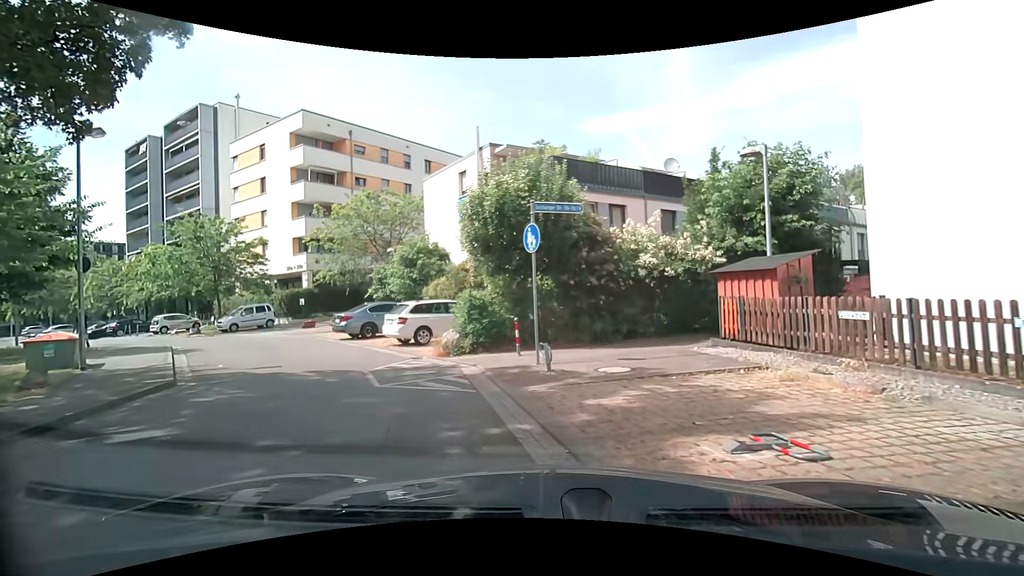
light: Day
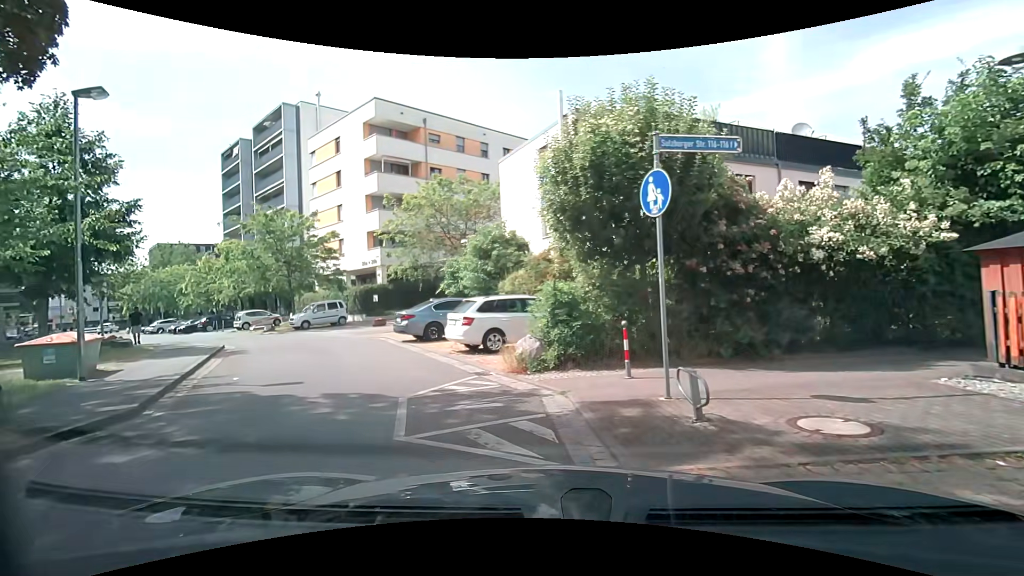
(-0.2, +3.7) m; -8°
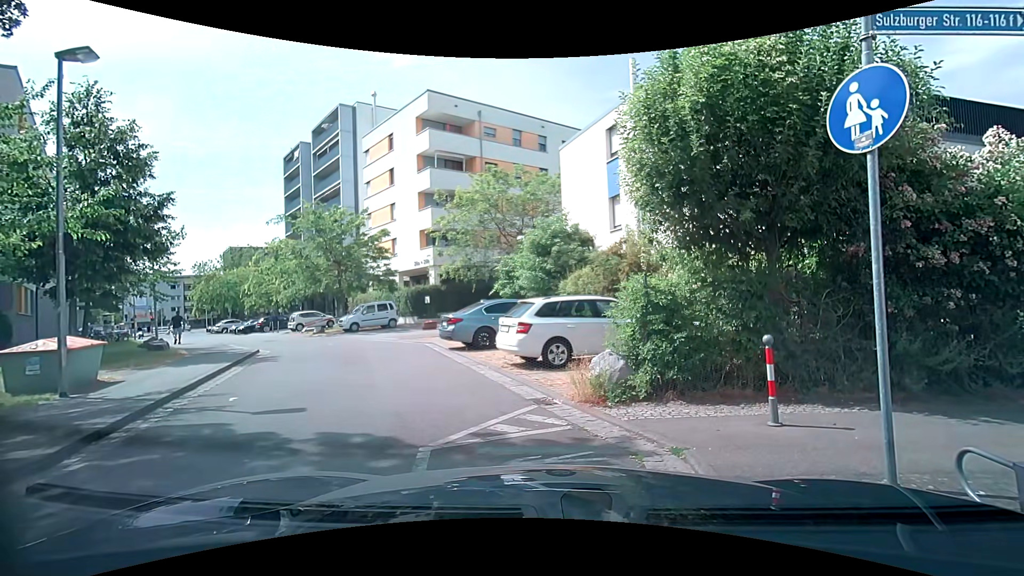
(-0.1, +2.4) m; -5°
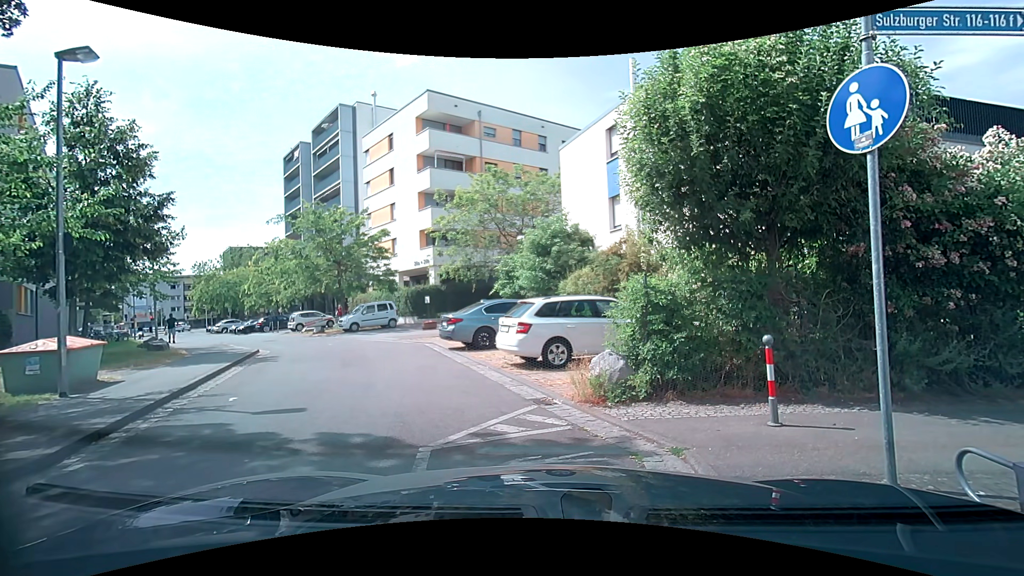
(0.0, 0.0) m; 0°
